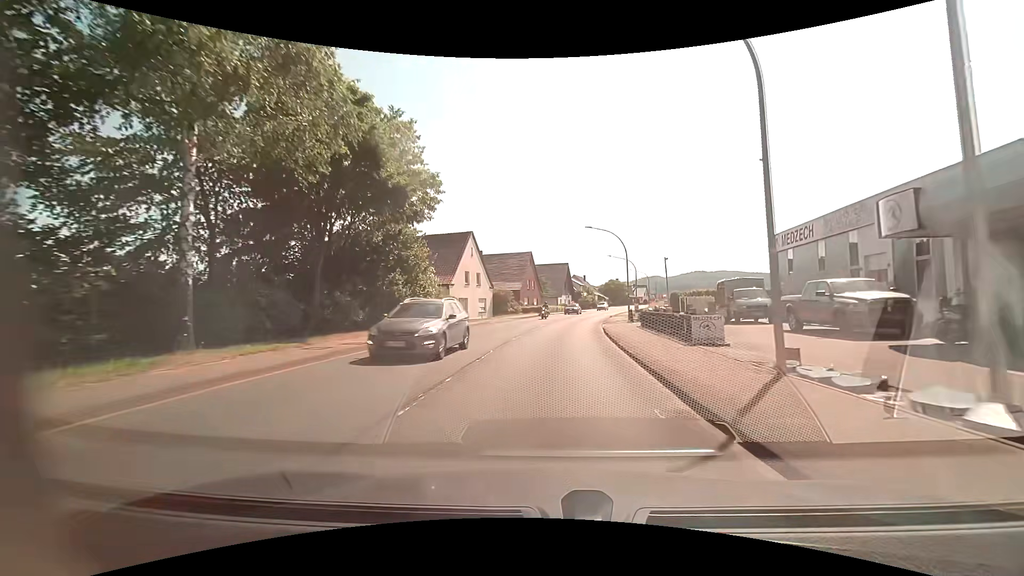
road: primary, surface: asphalt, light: Day
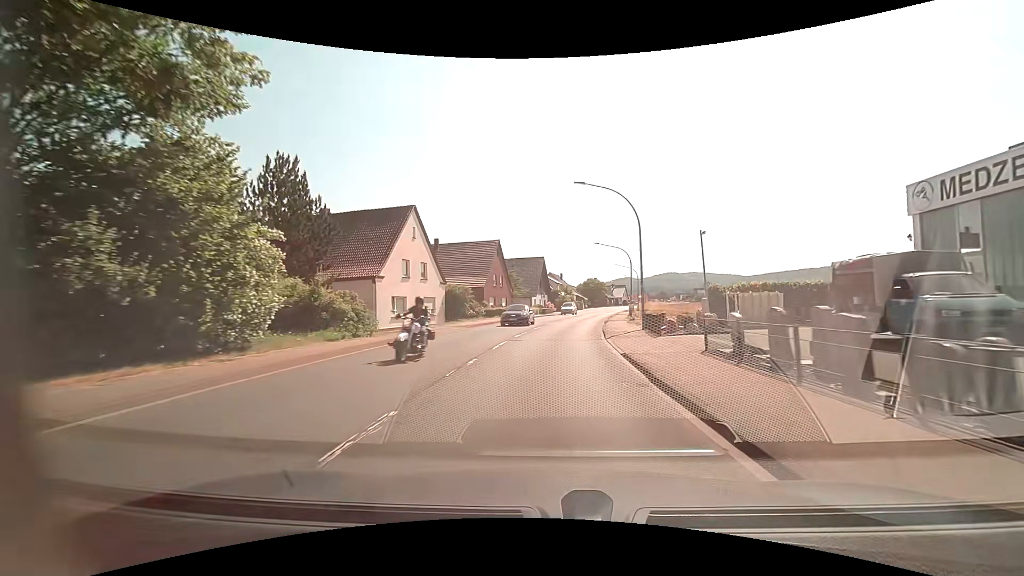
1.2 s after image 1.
(+0.4, +15.0) m; +3°
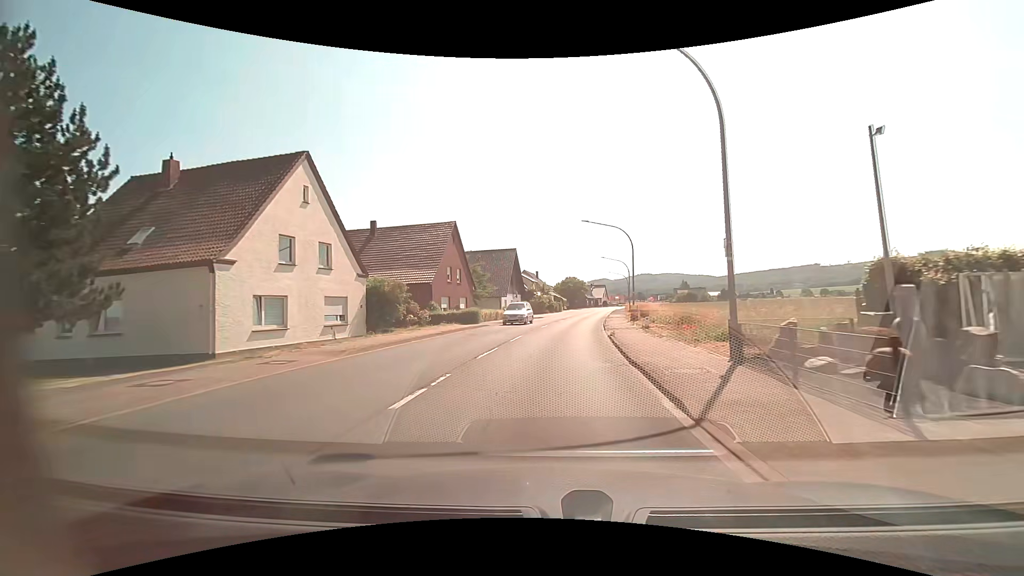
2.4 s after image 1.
(+0.4, +14.6) m; +3°
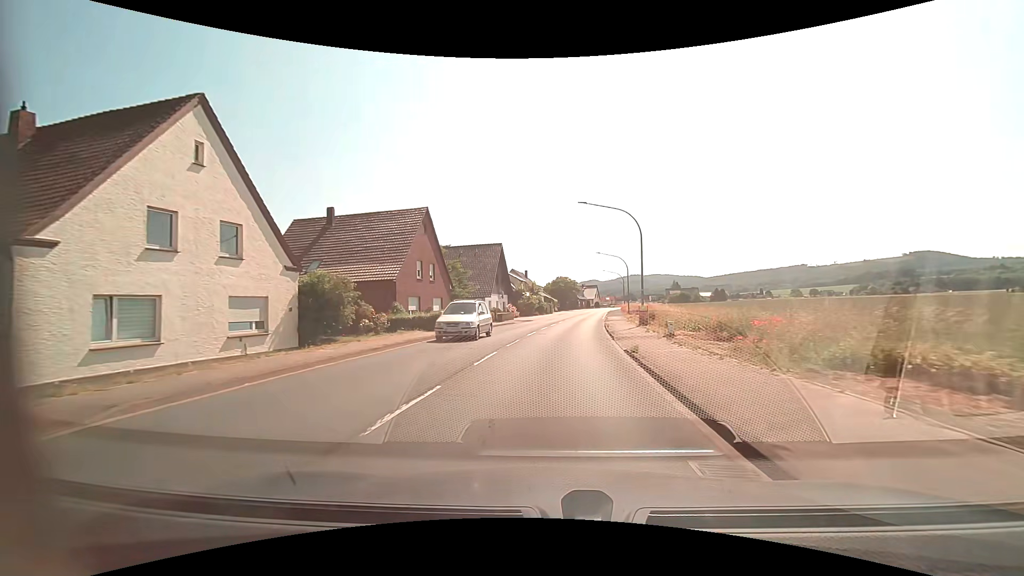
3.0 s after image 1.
(+0.1, +7.3) m; +1°
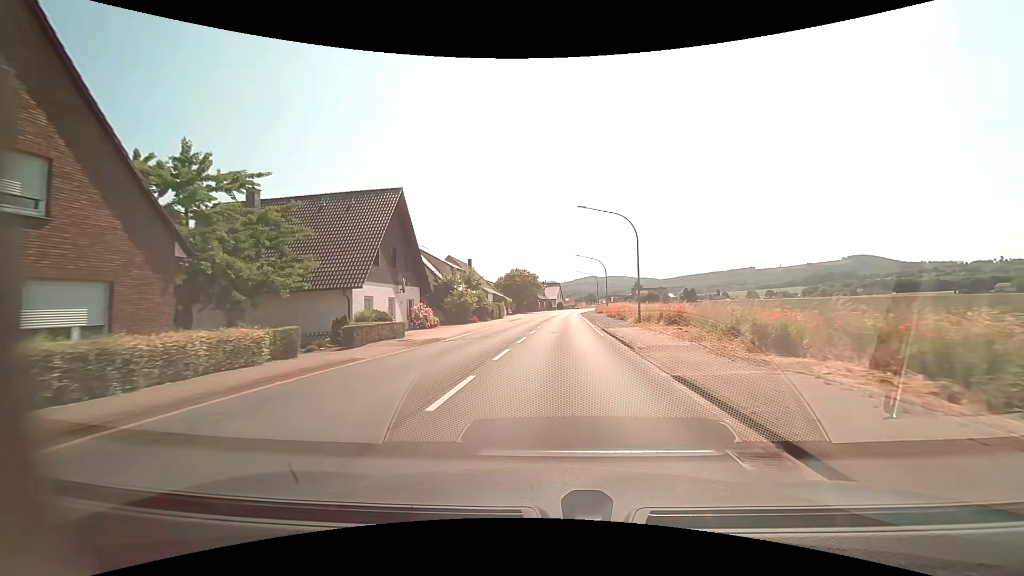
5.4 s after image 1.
(+1.3, +29.1) m; +5°
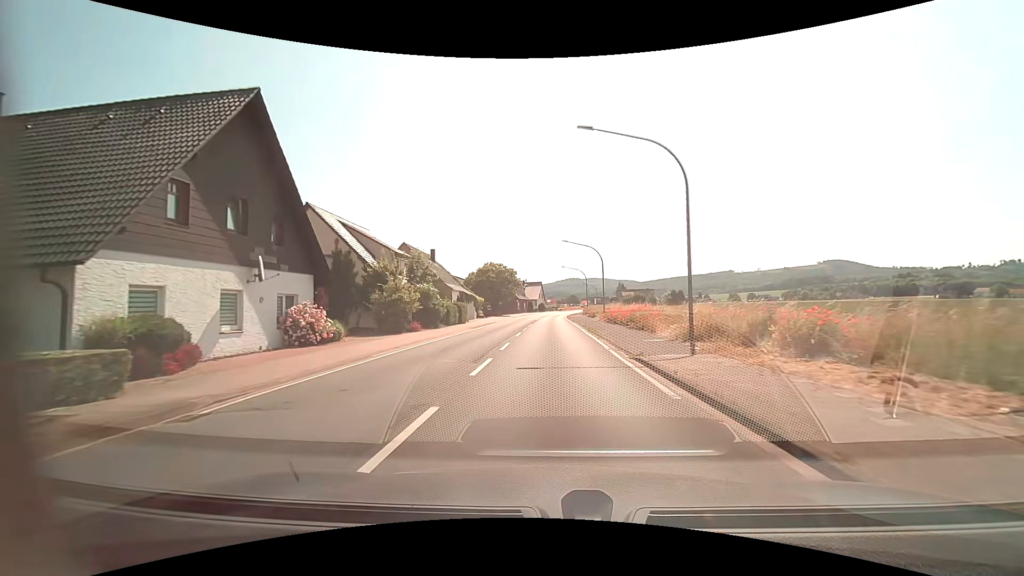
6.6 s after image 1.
(+0.2, +14.9) m; +2°
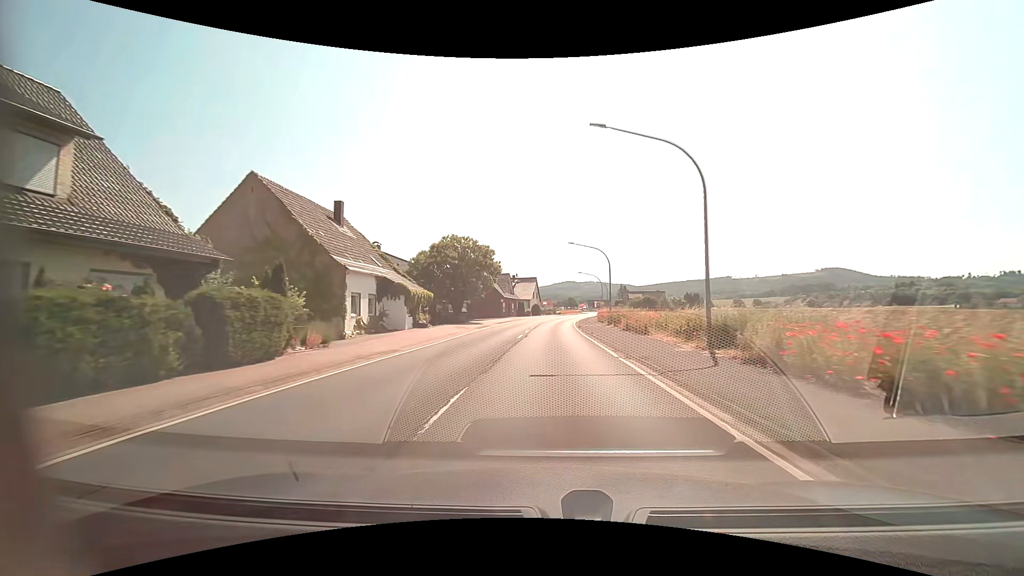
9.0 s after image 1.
(0.0, +30.7) m; 0°
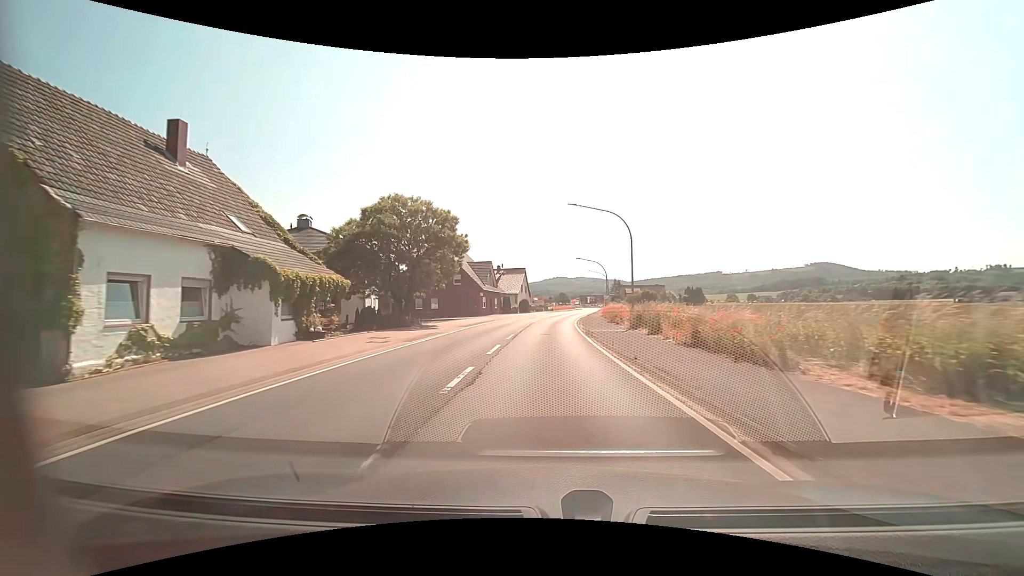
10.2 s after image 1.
(+0.2, +15.8) m; +1°
(0, +10) (0, +20) (0, +30) (+1, +40) (+1, +50) (+2, +60) (+3, +70) (+5, +80) (+6, +90) (+8, +100) m
